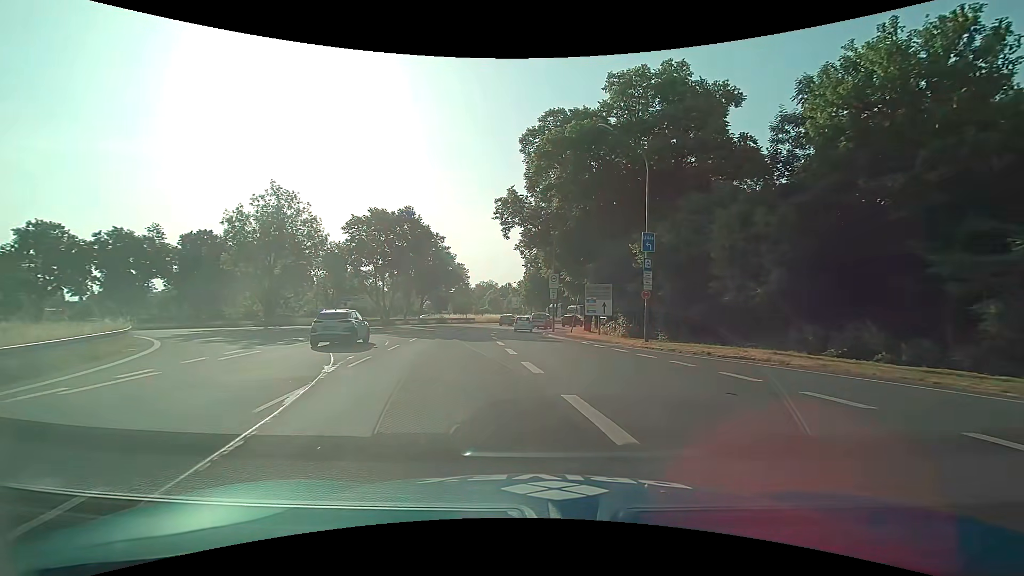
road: primary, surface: asphalt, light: Day
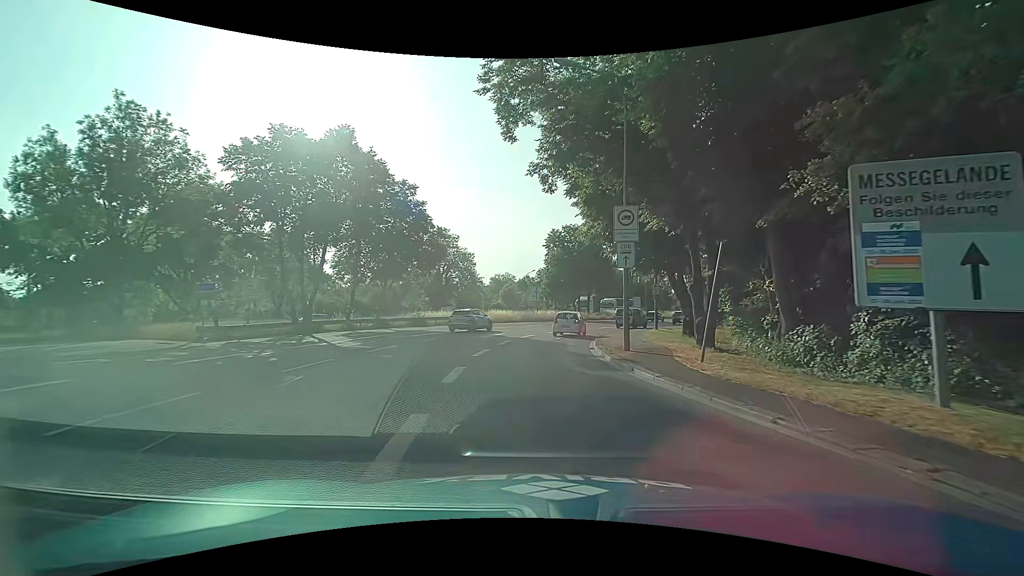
(-0.9, +25.6) m; -3°
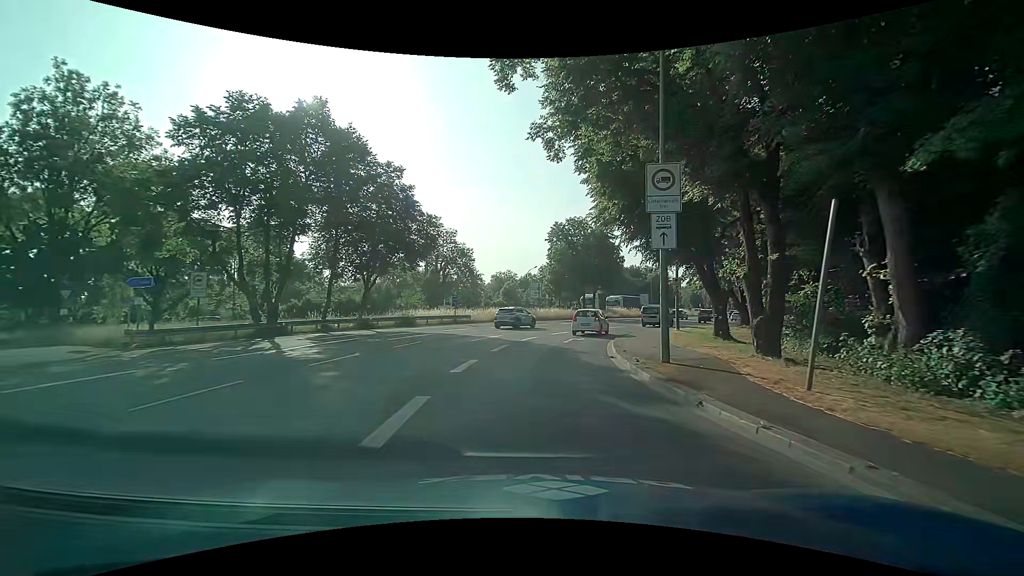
(0.0, +4.7) m; 0°
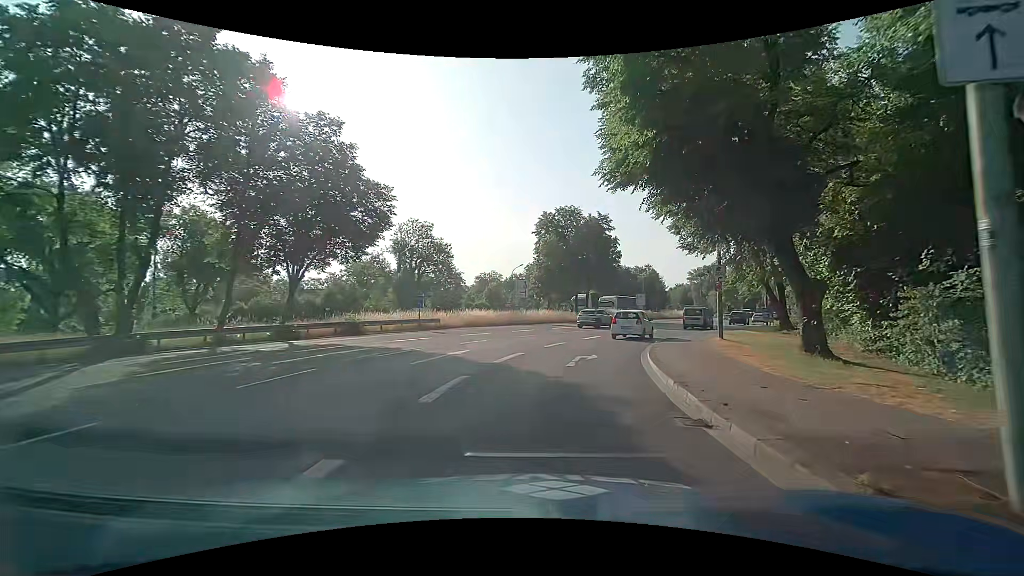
(-0.1, +9.3) m; +1°
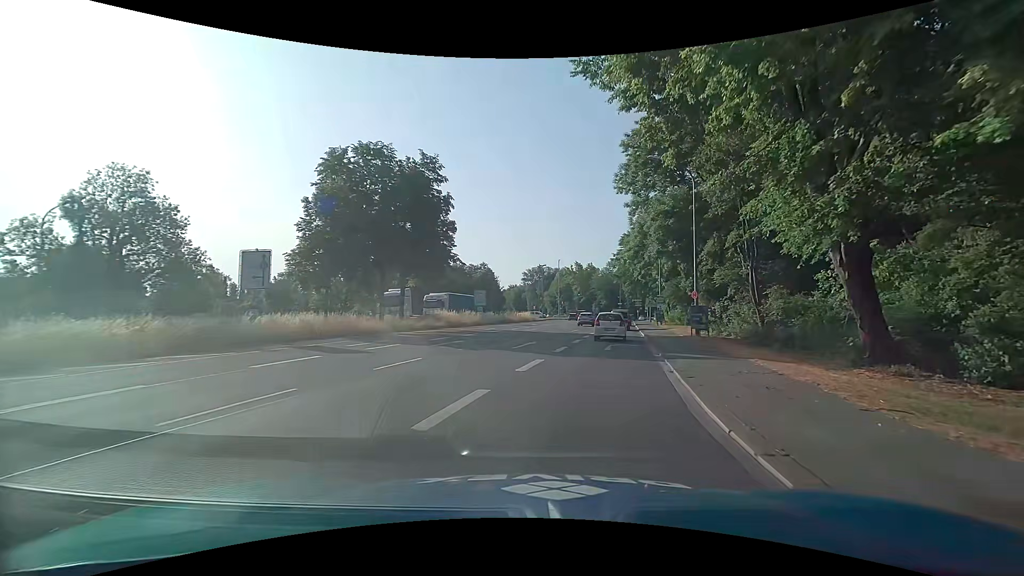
(+3.4, +24.9) m; +17°
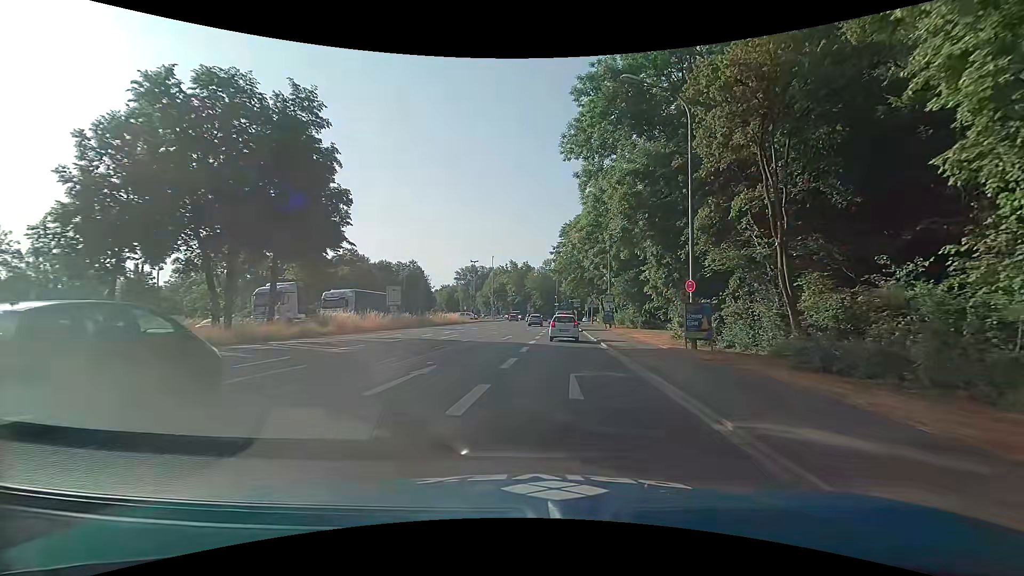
(+0.9, +10.8) m; +8°
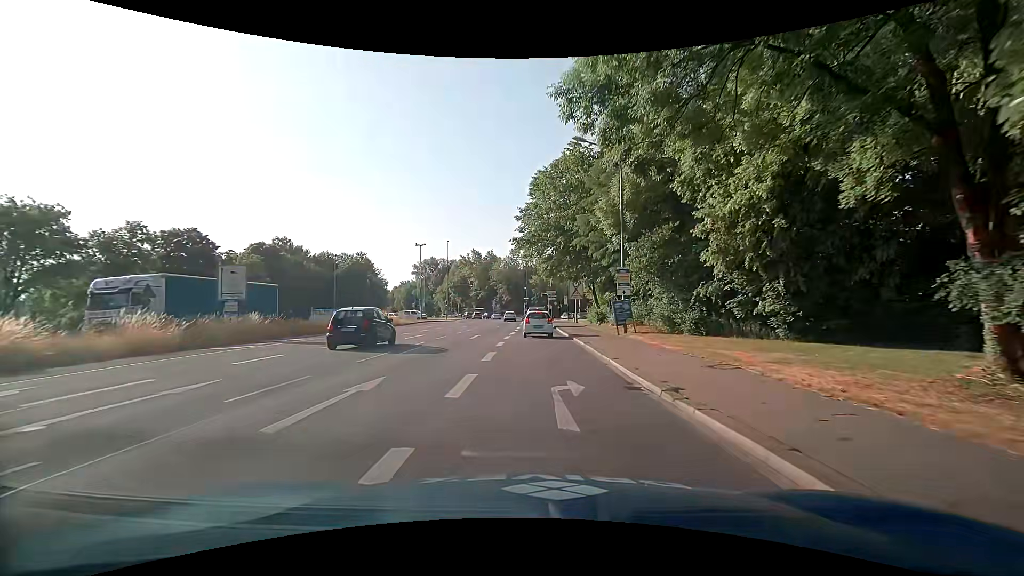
(+1.1, +22.6) m; +4°
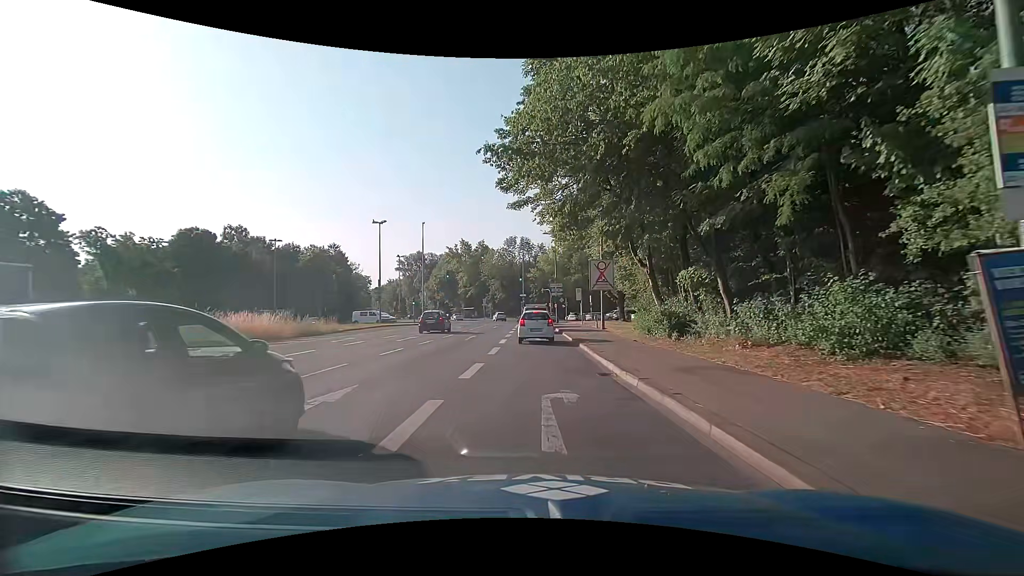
(+0.1, +21.1) m; 0°
